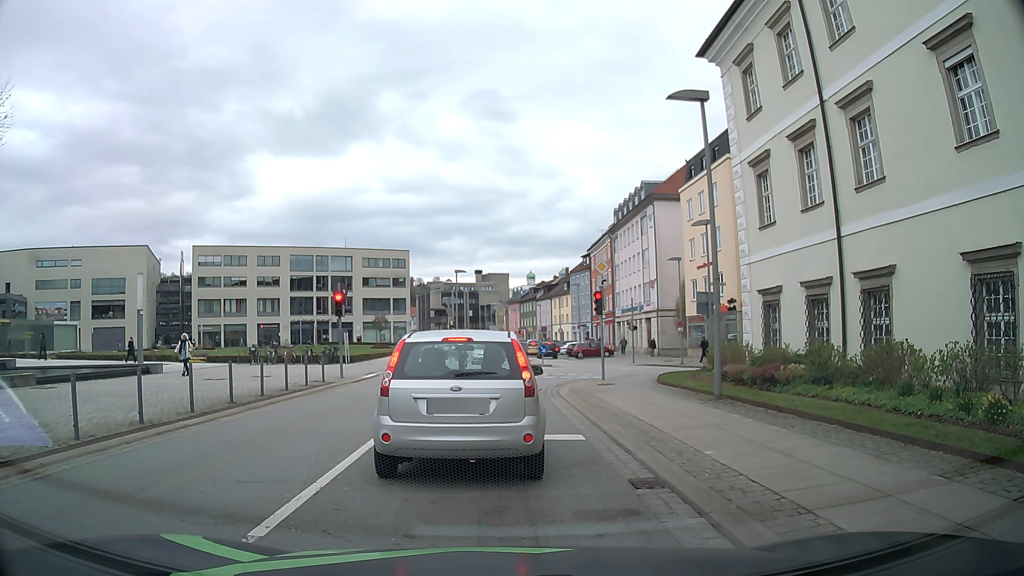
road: tertiary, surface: asphalt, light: Day
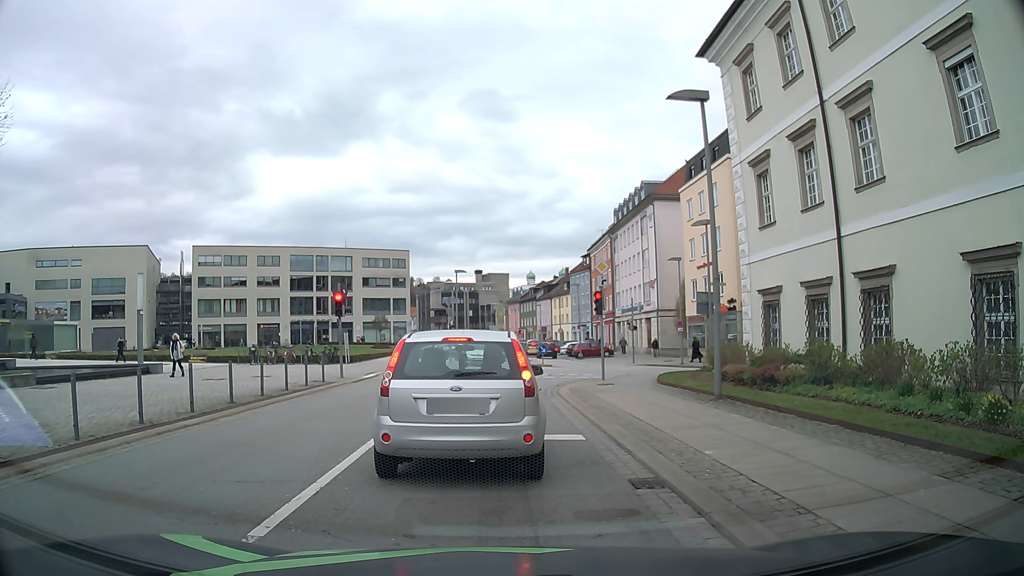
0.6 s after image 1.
(0.0, 0.0) m; 0°
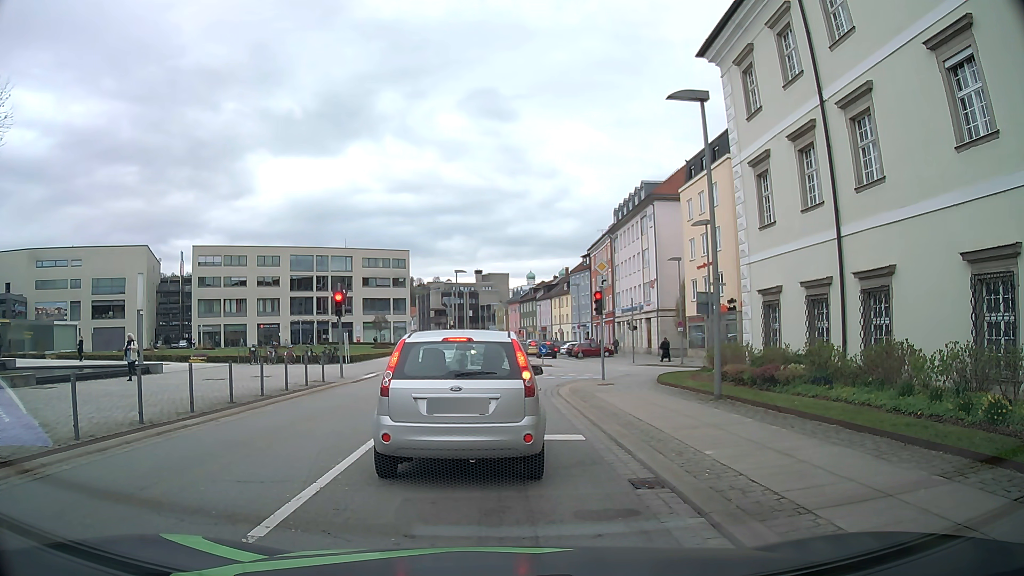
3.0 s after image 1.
(0.0, 0.0) m; 0°
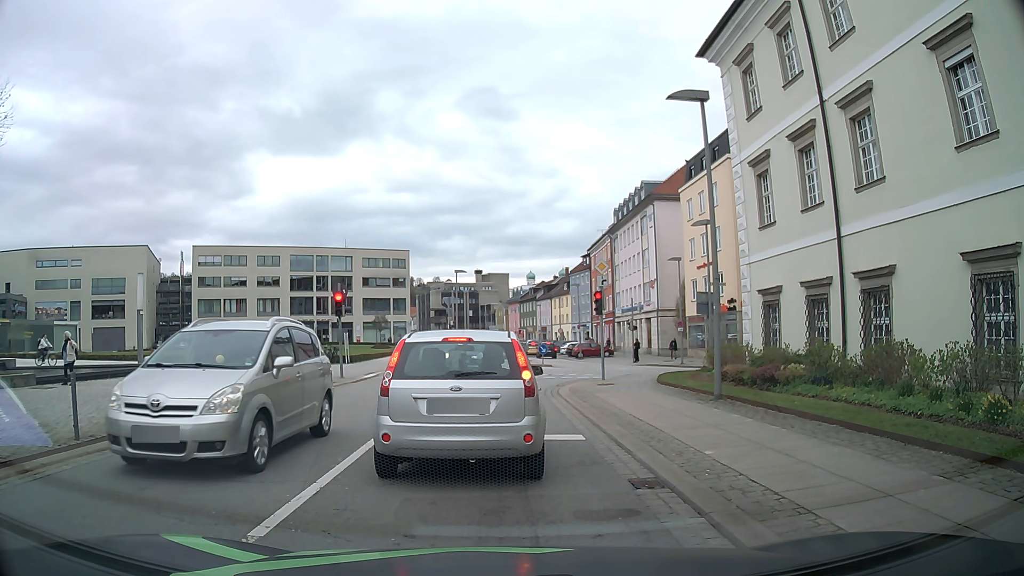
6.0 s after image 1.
(0.0, 0.0) m; 0°
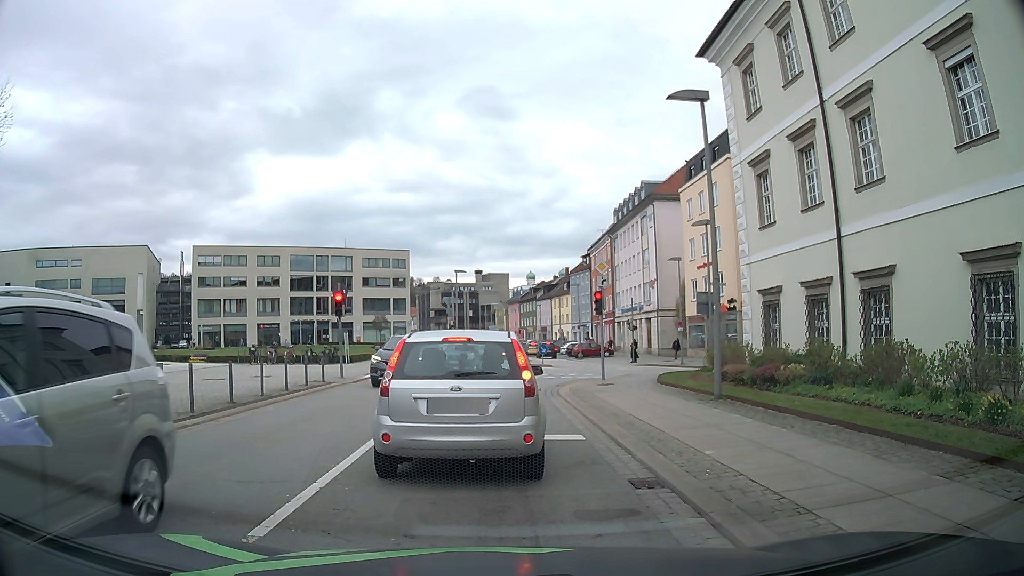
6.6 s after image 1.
(0.0, 0.0) m; 0°
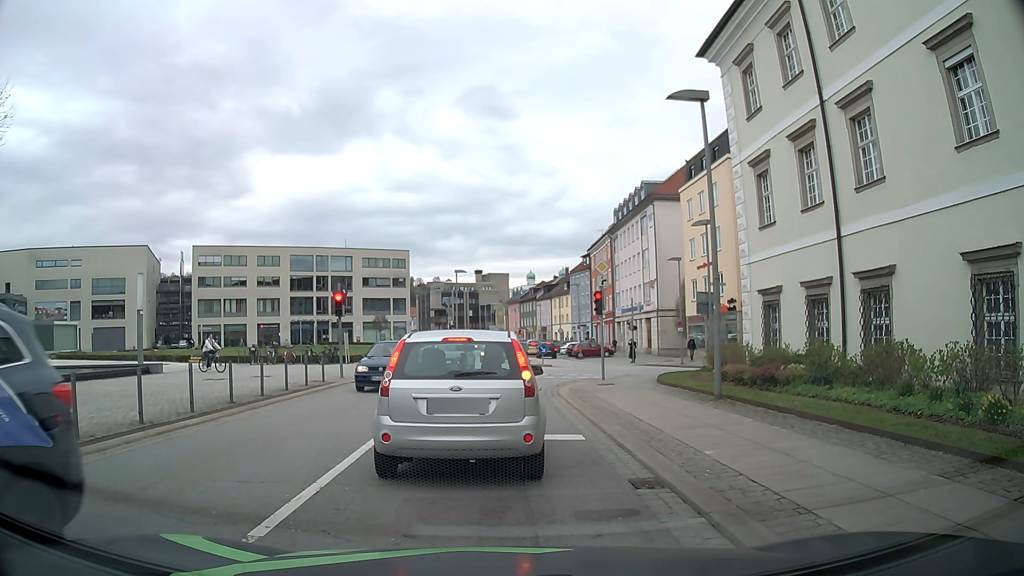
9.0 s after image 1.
(0.0, 0.0) m; 0°
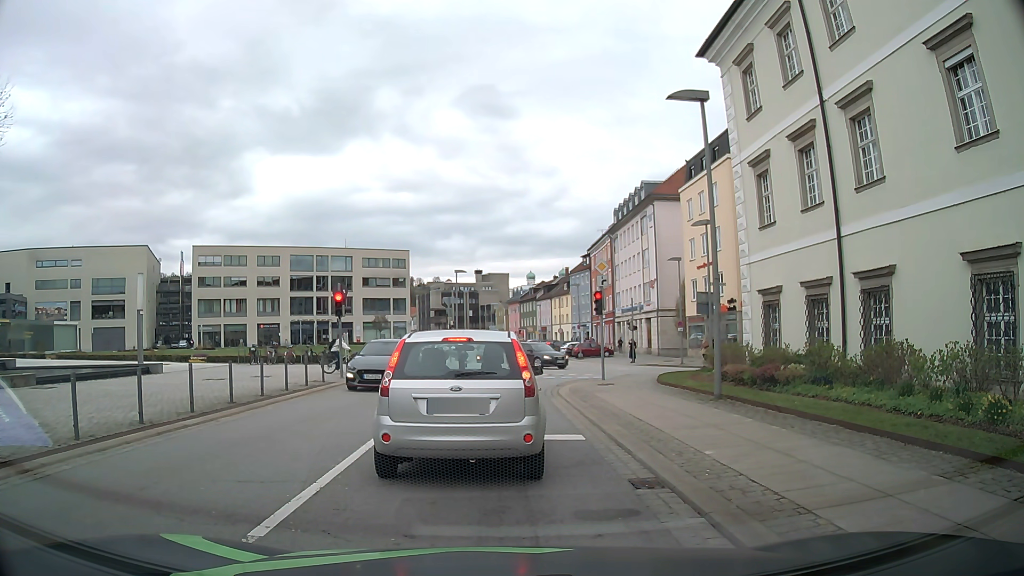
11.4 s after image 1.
(0.0, 0.0) m; 0°
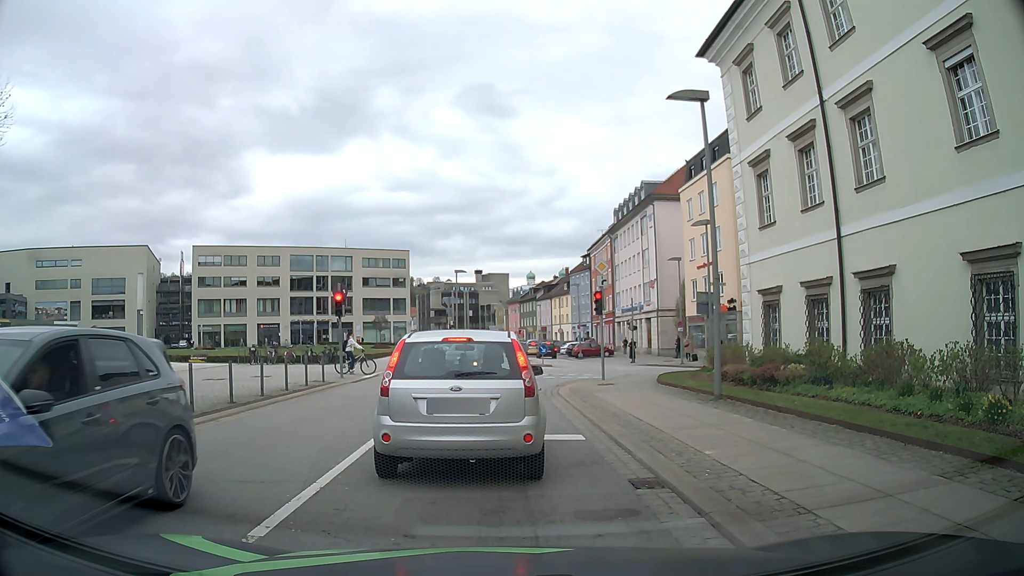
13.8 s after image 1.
(0.0, 0.0) m; 0°
